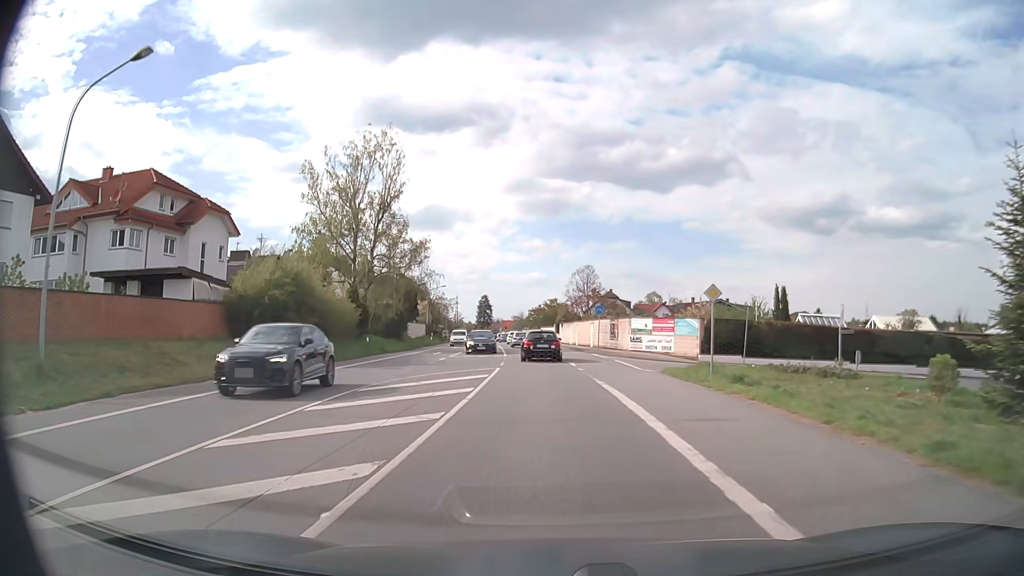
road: primary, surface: asphalt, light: Day
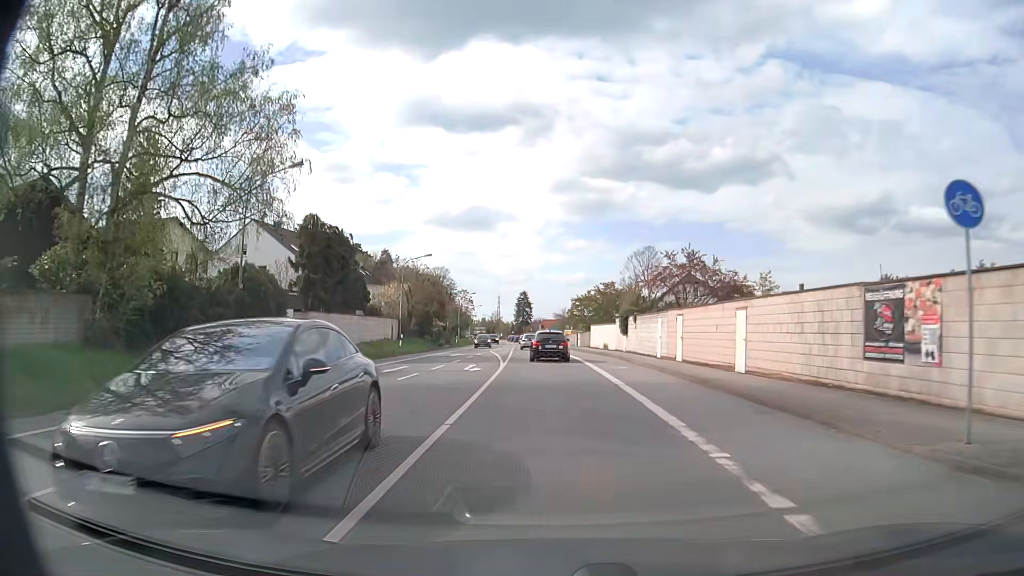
(-1.2, +37.9) m; -4°
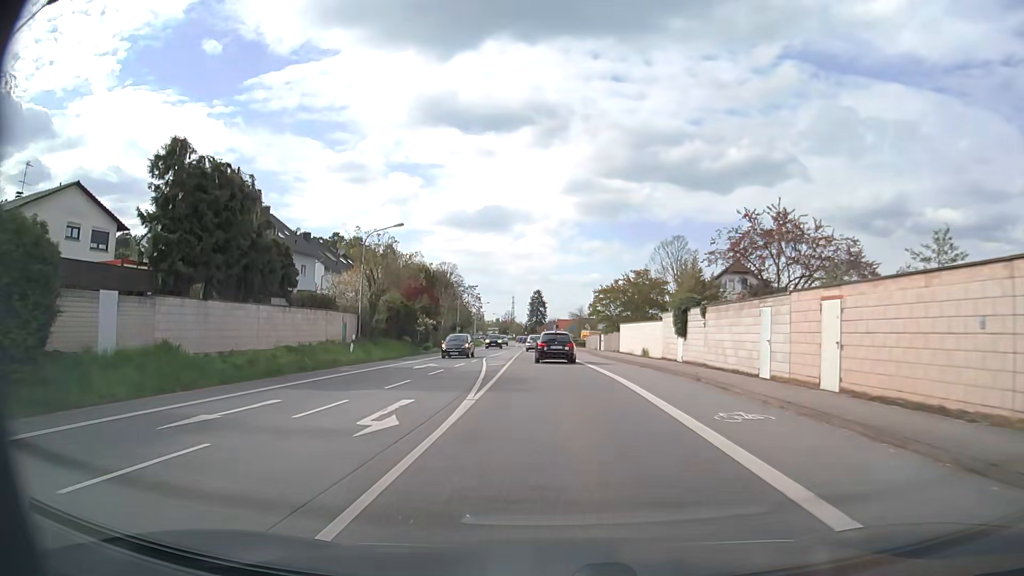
(-0.2, +15.7) m; -1°
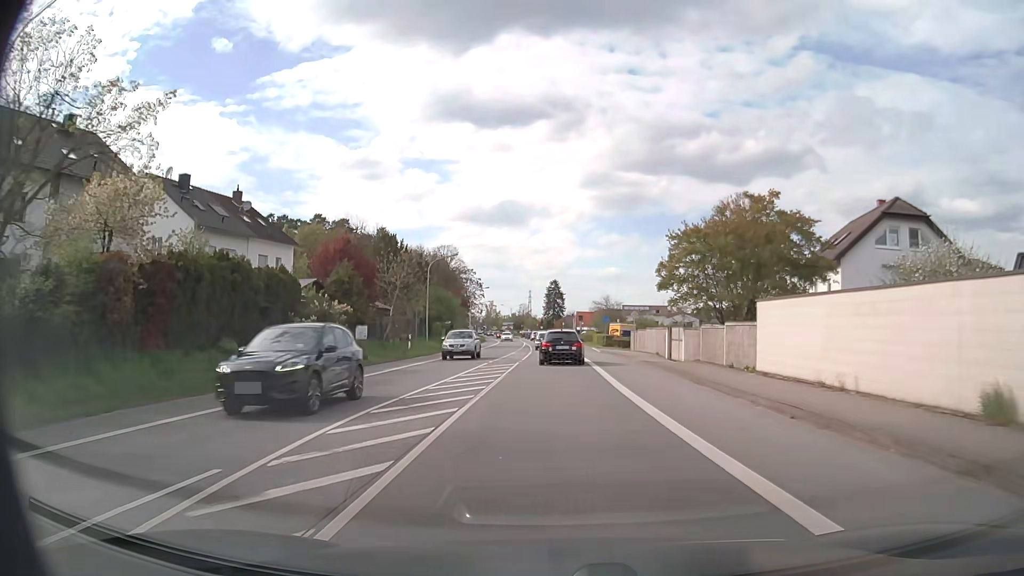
(-0.4, +31.1) m; -1°
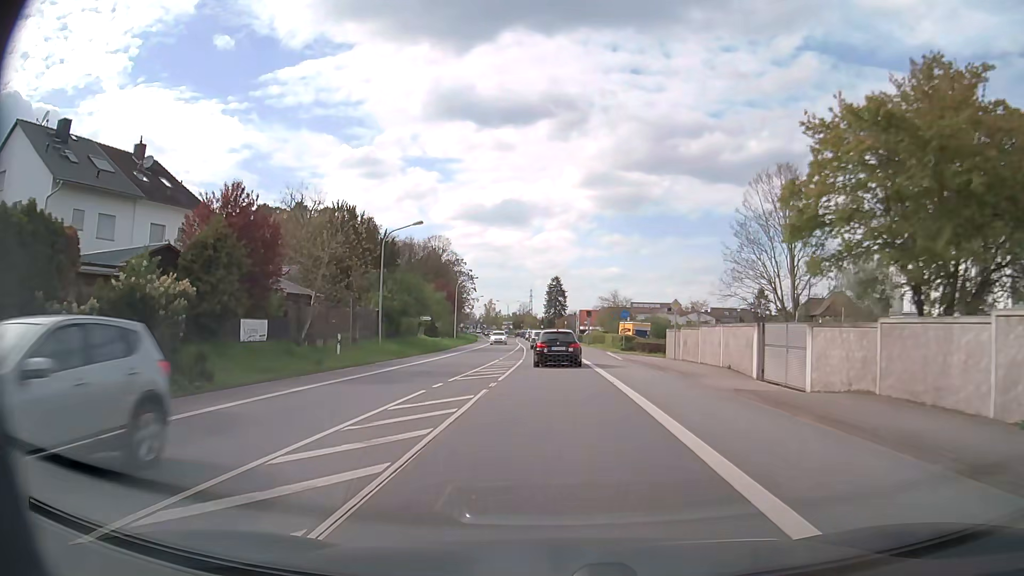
(-0.1, +15.3) m; 0°
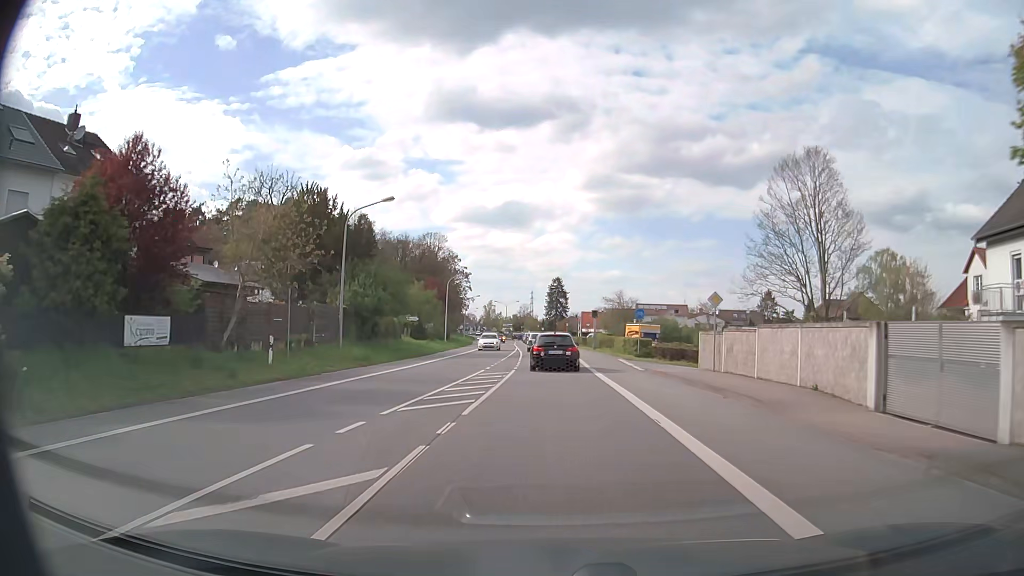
(0.0, +7.6) m; 0°
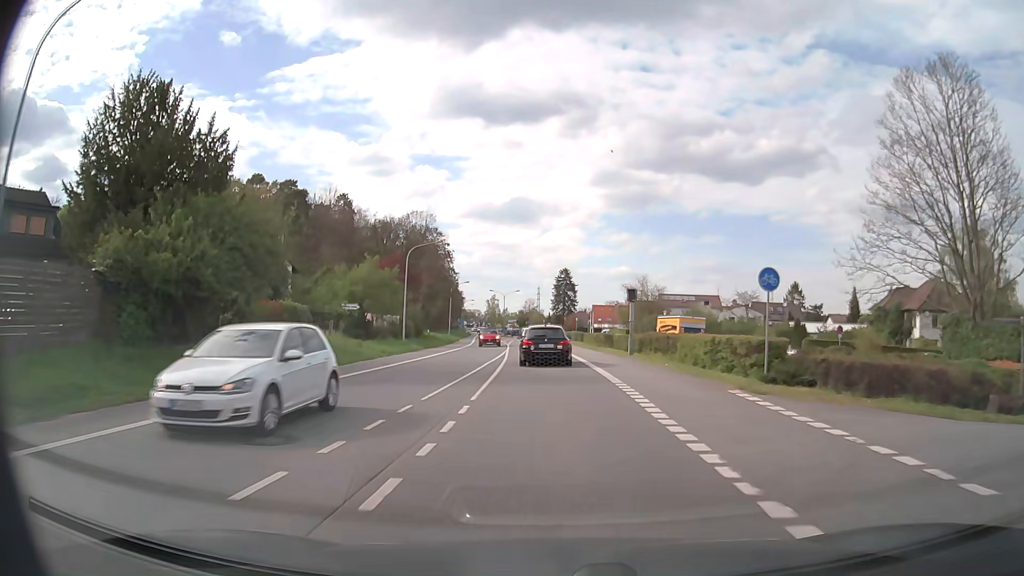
(0.0, +22.7) m; 0°
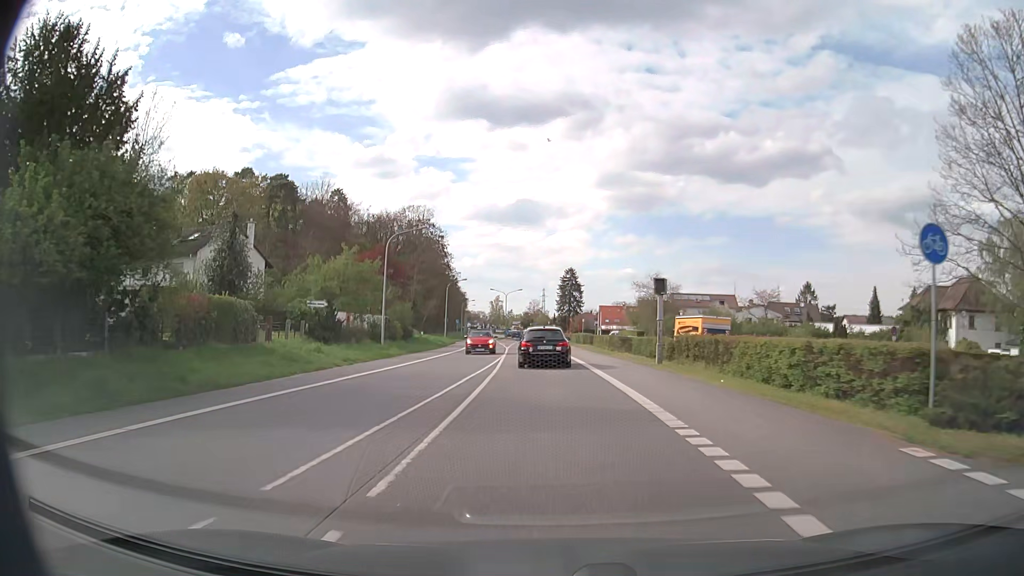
(0.0, +7.5) m; -1°
(0, +10) (0, +20) (-1, +30) (-1, +40) (-1, +50) (-2, +60) (-2, +70) (-3, +80) (-3, +90) (-4, +100) m
